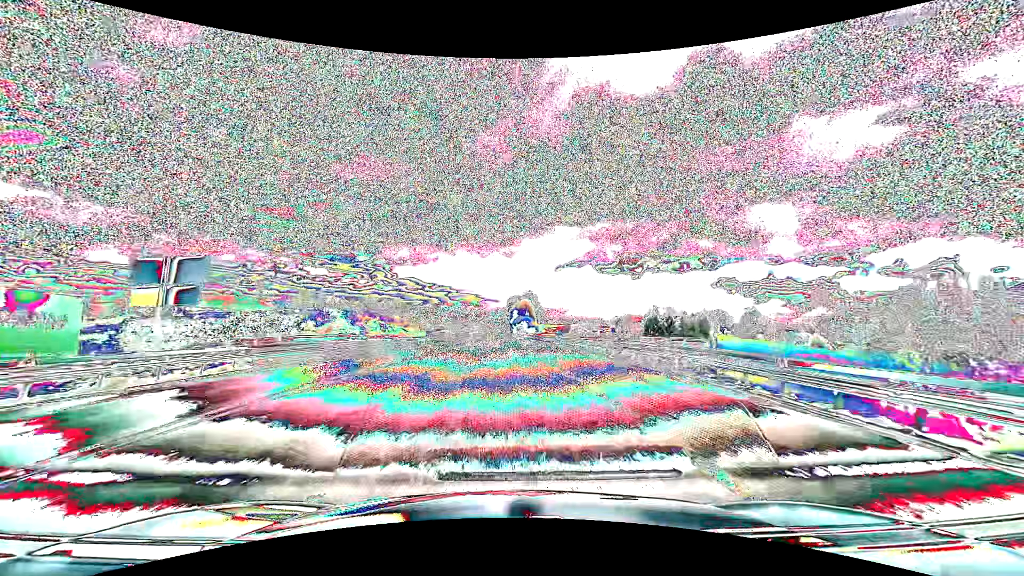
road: primary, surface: asphalt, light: Day
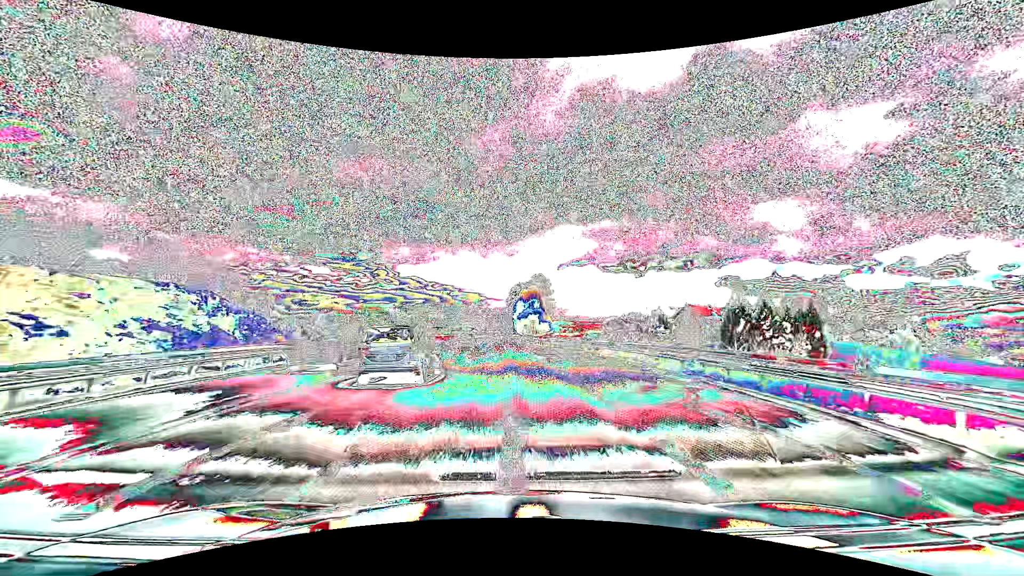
(-0.1, +59.6) m; 0°
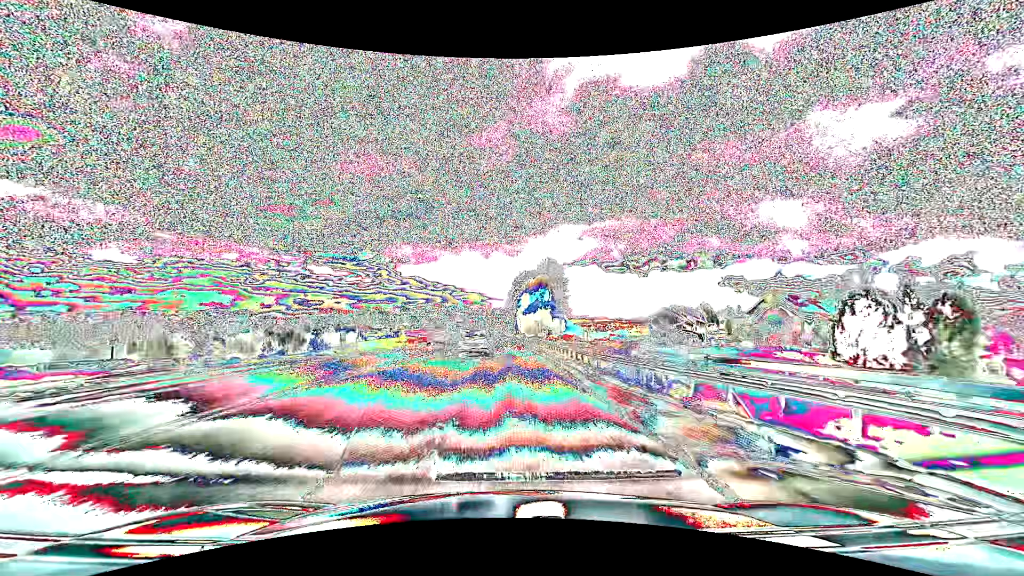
(0.0, +36.7) m; 0°
(0, +10) (0, +20) (0, +30) (0, +40) (0, +50) (0, +60) (0, +70) (0, +80) (0, +90) (0, +100) m
